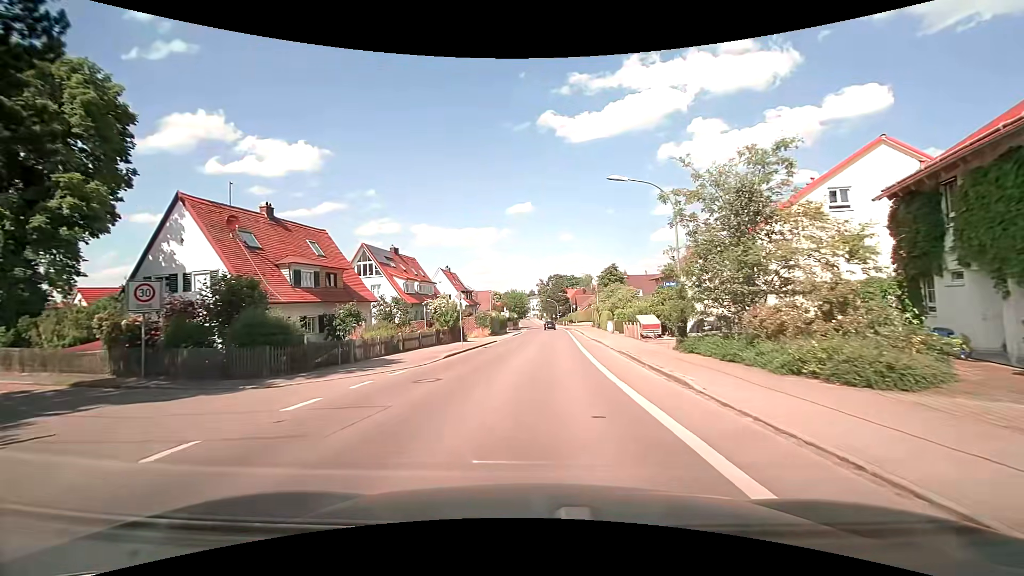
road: tertiary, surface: asphalt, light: Day
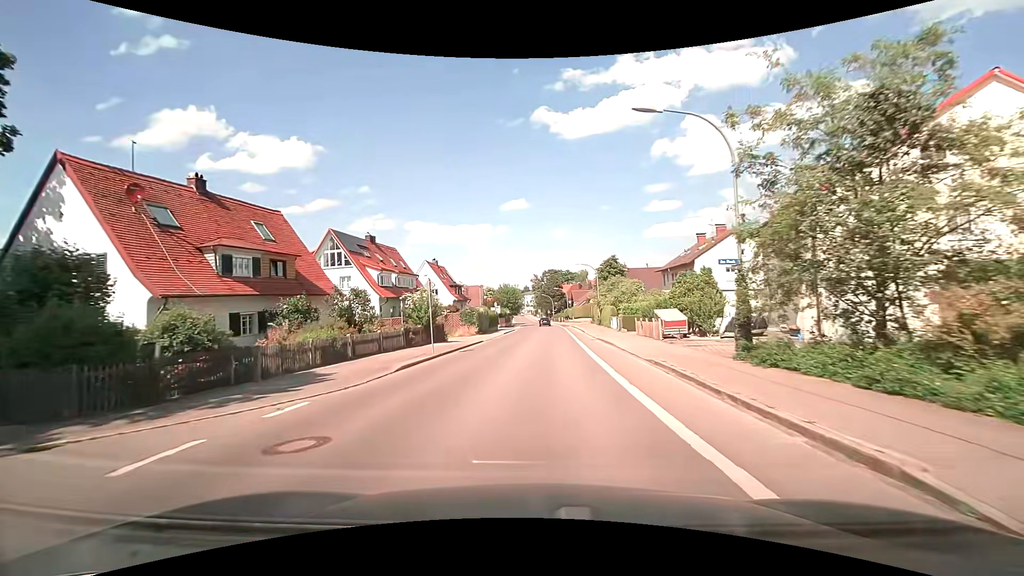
(0.0, +6.6) m; +1°
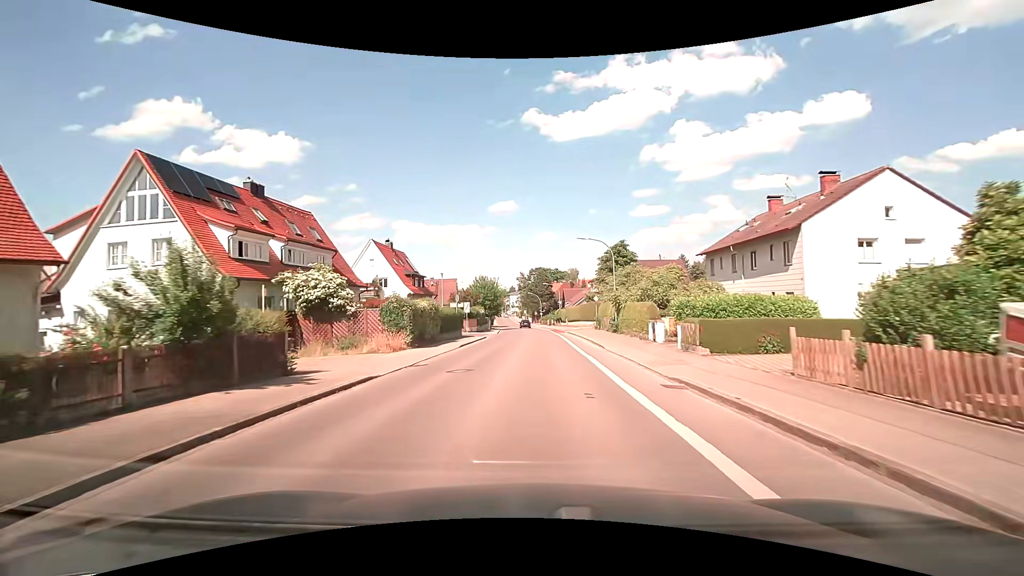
(+0.3, +20.3) m; +2°
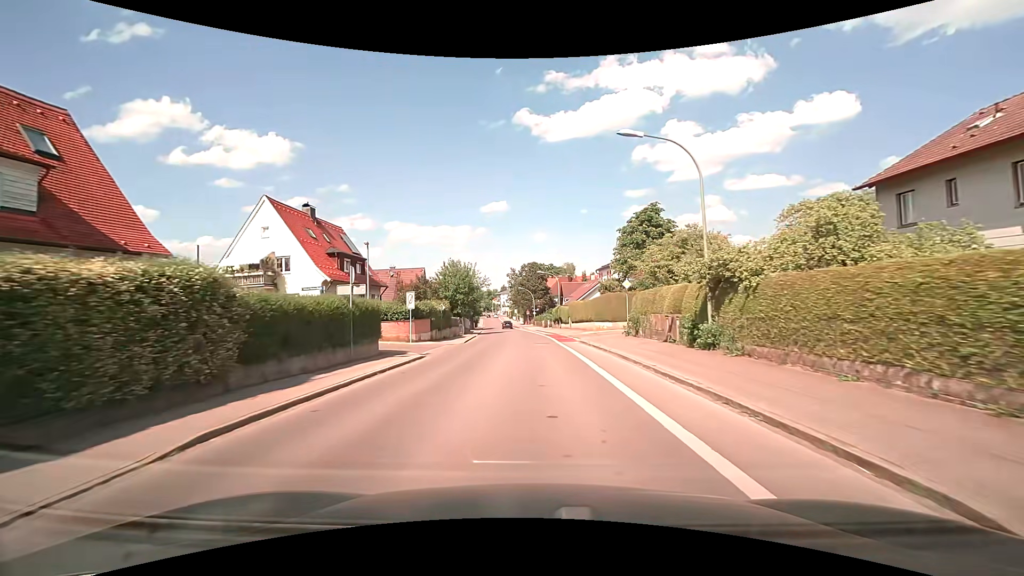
(+0.1, +21.4) m; +1°
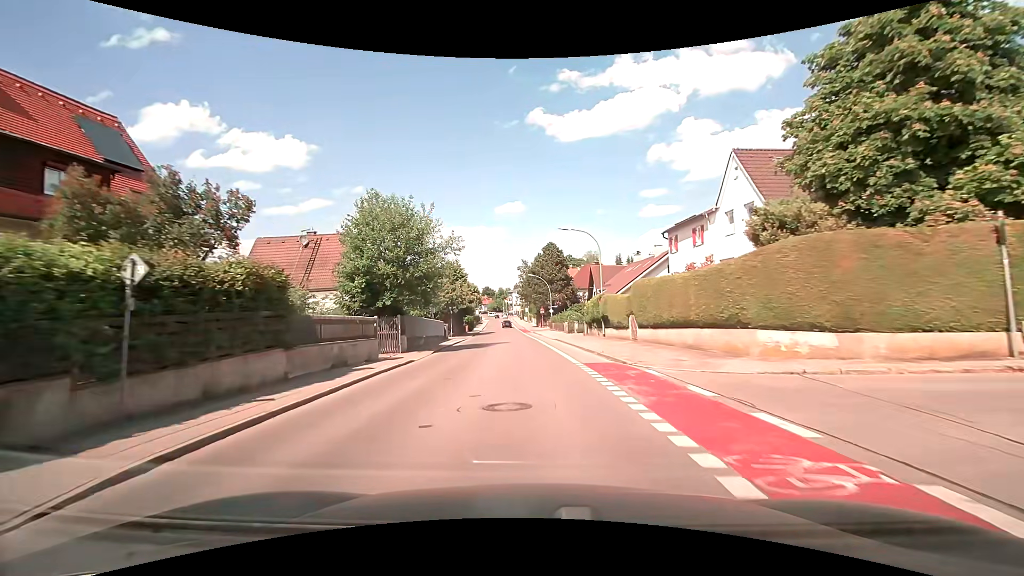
(-0.3, +30.2) m; -2°
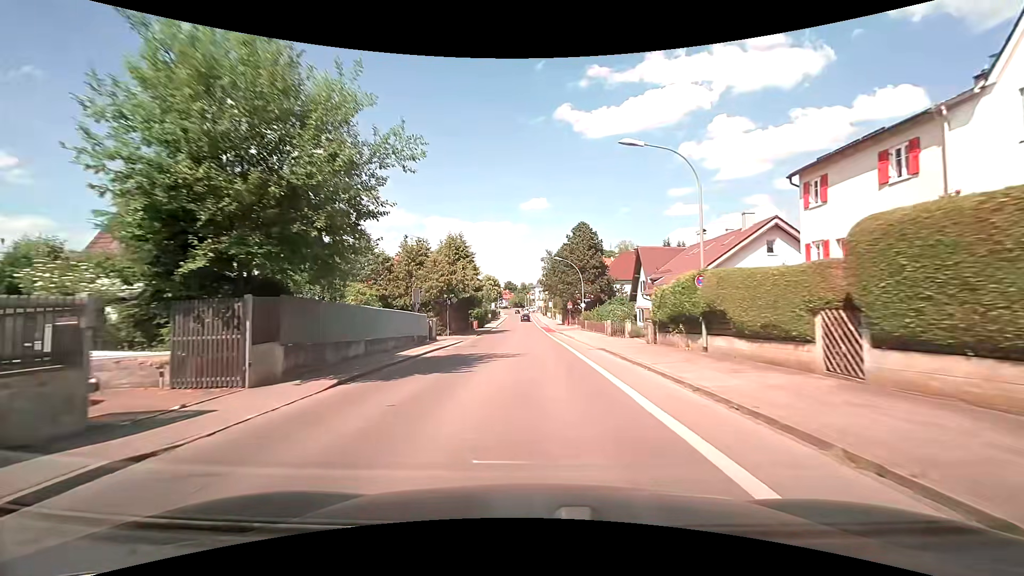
(-0.5, +15.4) m; -3°
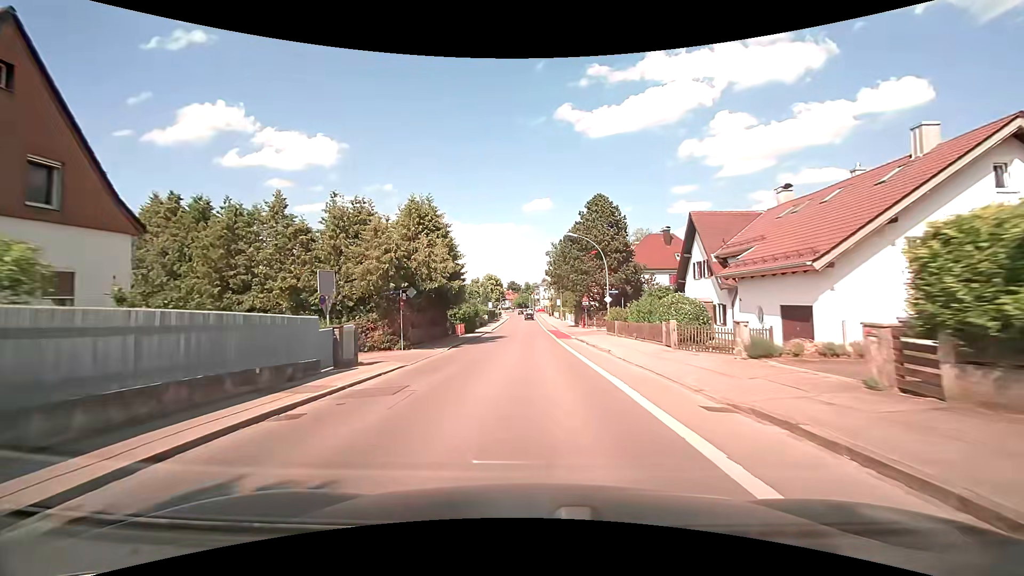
(0.0, +15.5) m; 0°
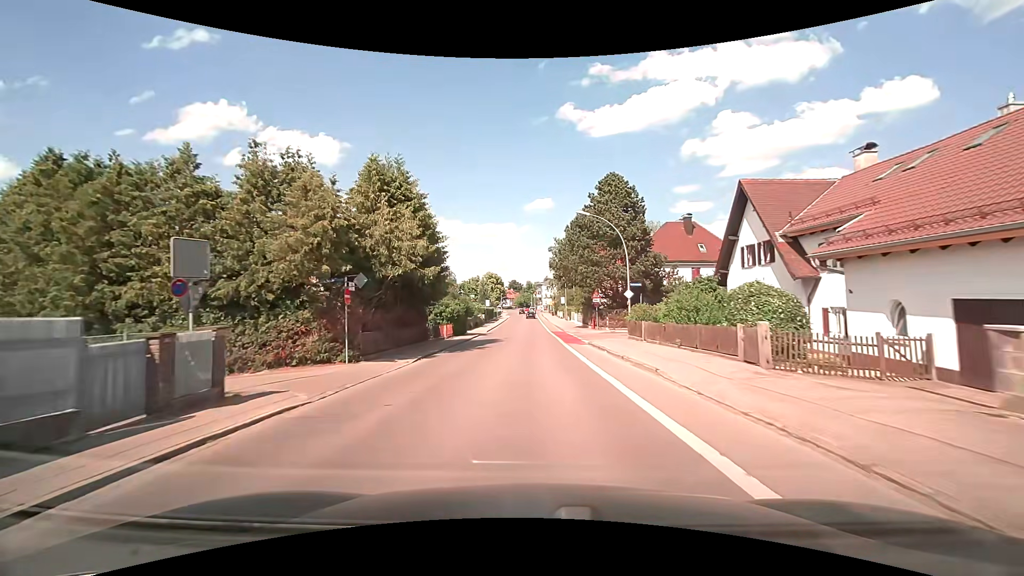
(0.0, +7.7) m; -1°
(0, +10) (0, +20) (0, +30) (0, +40) (0, +50) (0, +60) (0, +70) (0, +80) (0, +90) (0, +100) m
